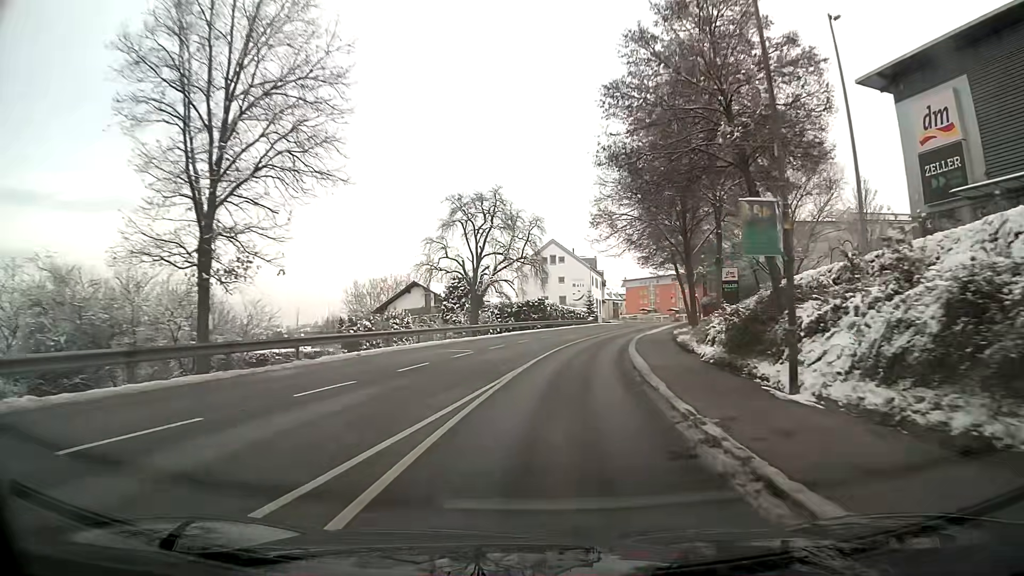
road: tertiary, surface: asphalt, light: Day
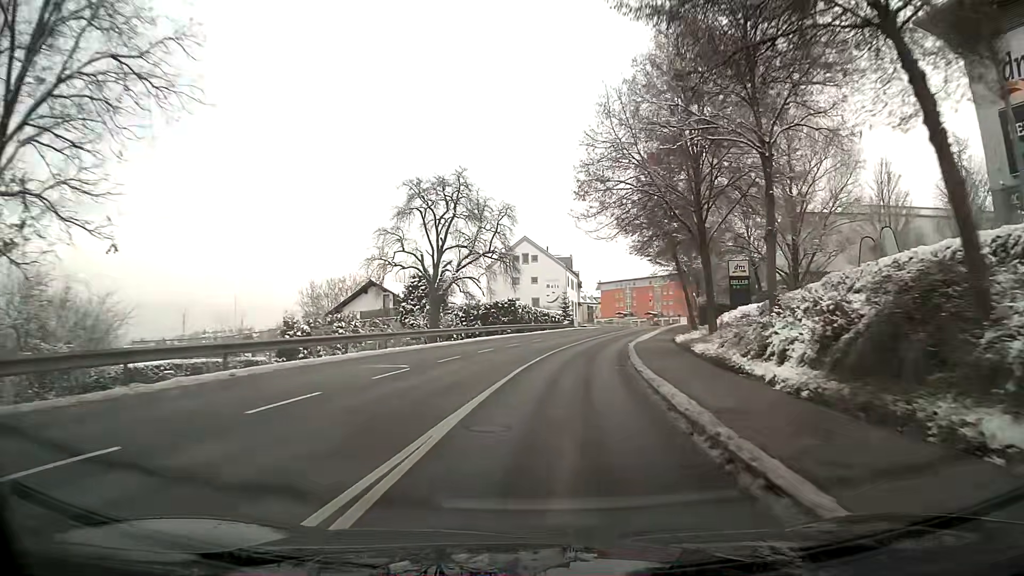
(+0.2, +8.1) m; +3°
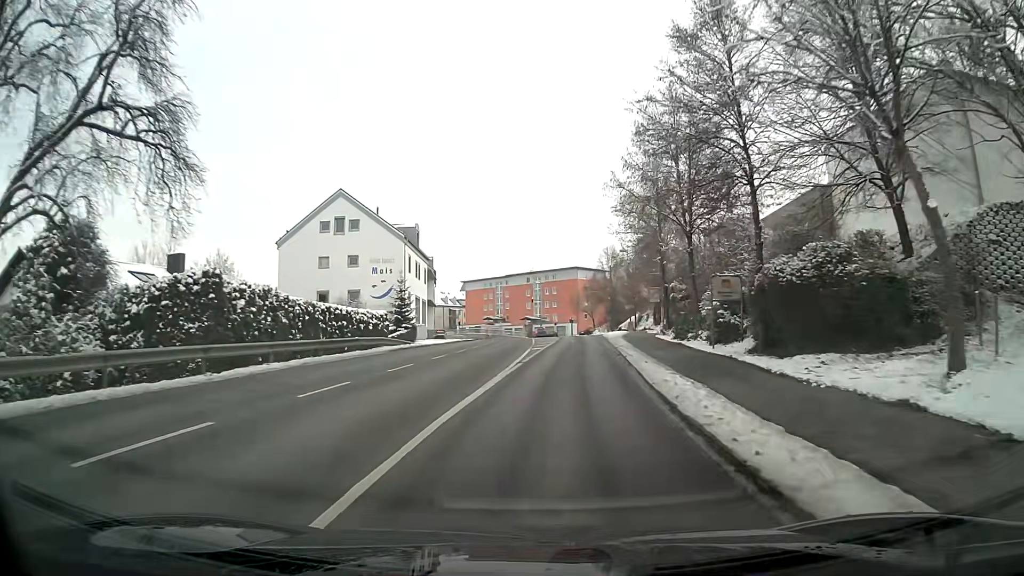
(+3.7, +38.9) m; +11°
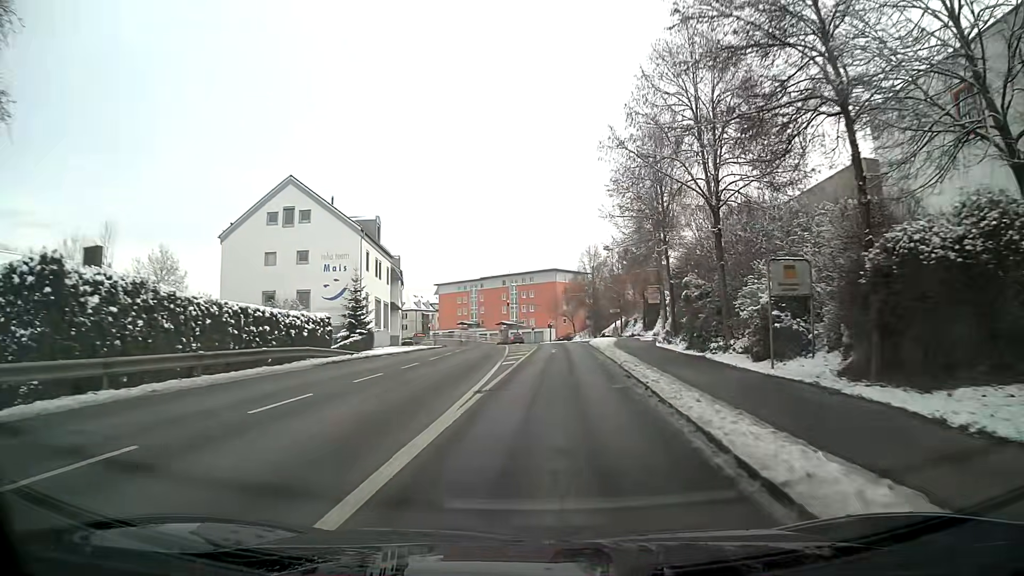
(+0.1, +7.5) m; +2°
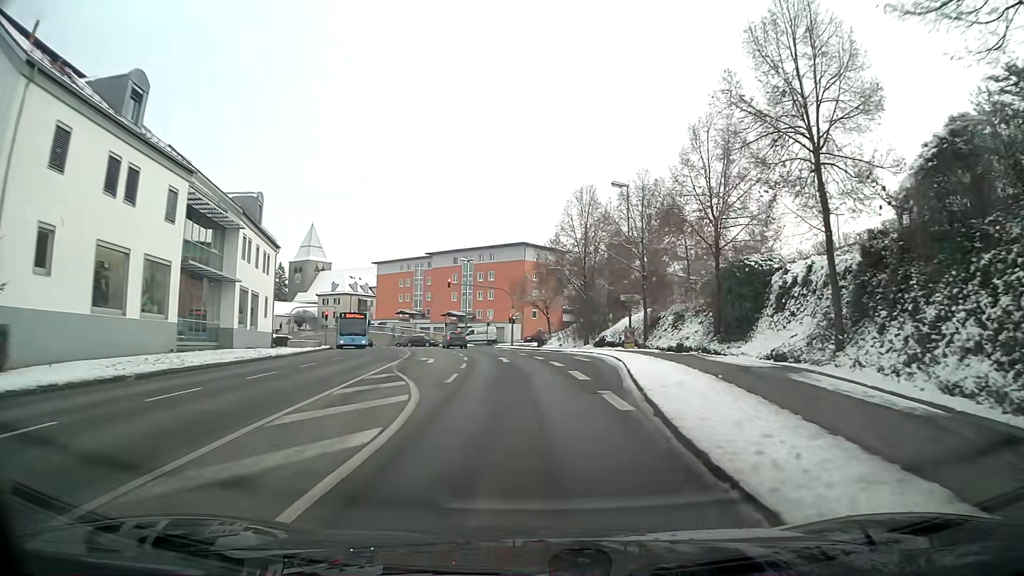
(+1.3, +34.7) m; +2°
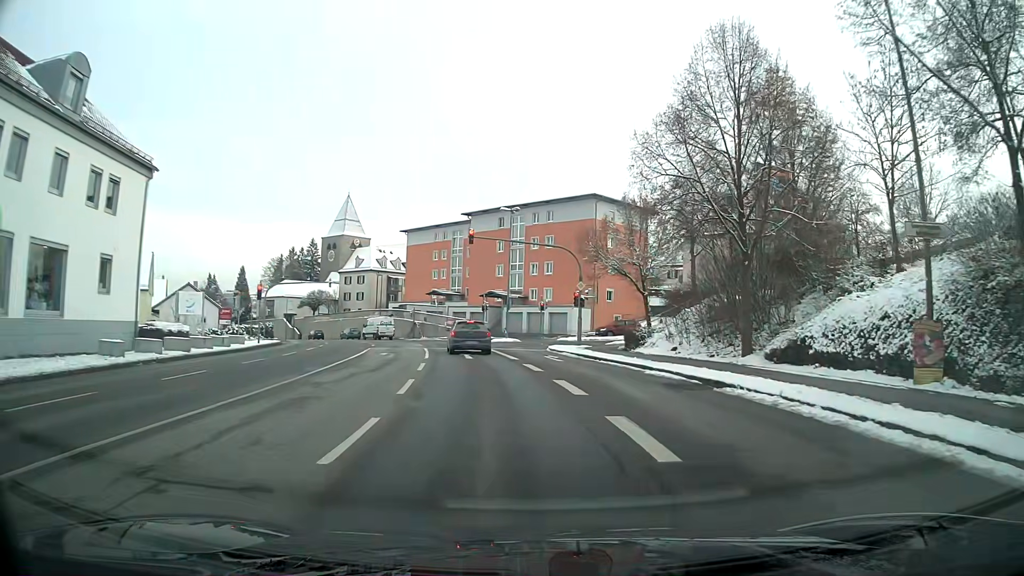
(-1.0, +27.3) m; -6°
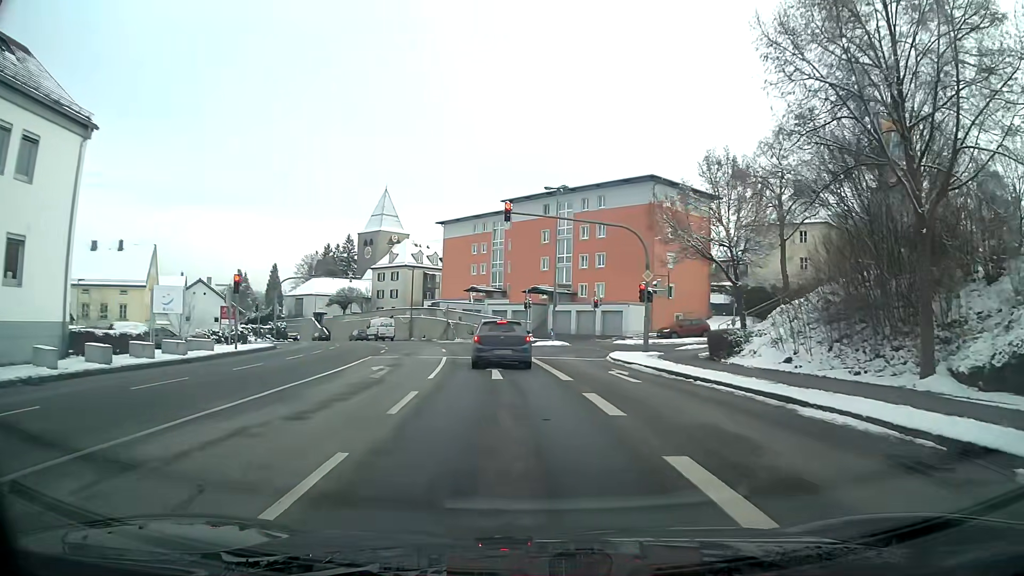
(-0.2, +8.4) m; -4°
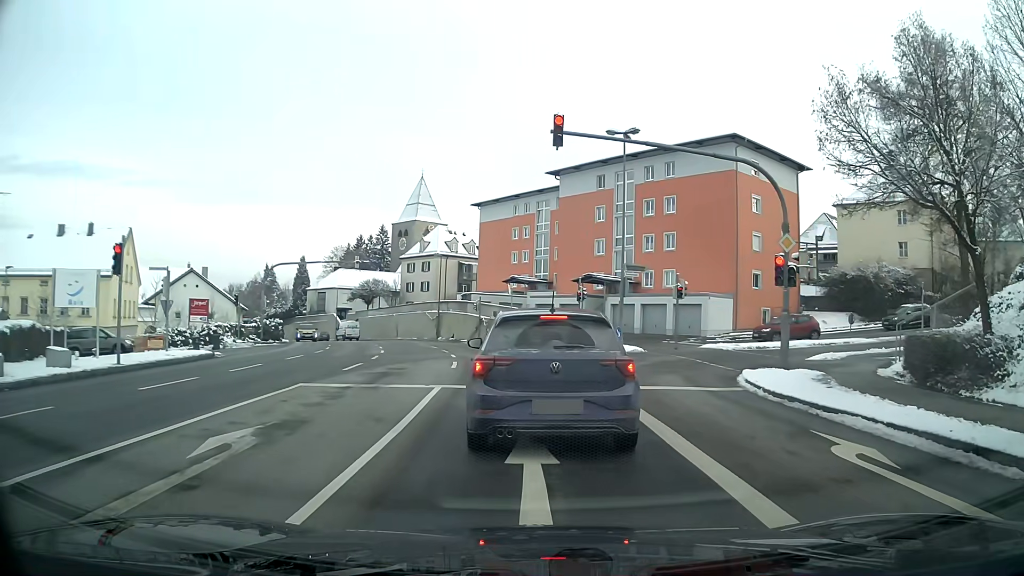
(-0.5, +12.0) m; -3°
